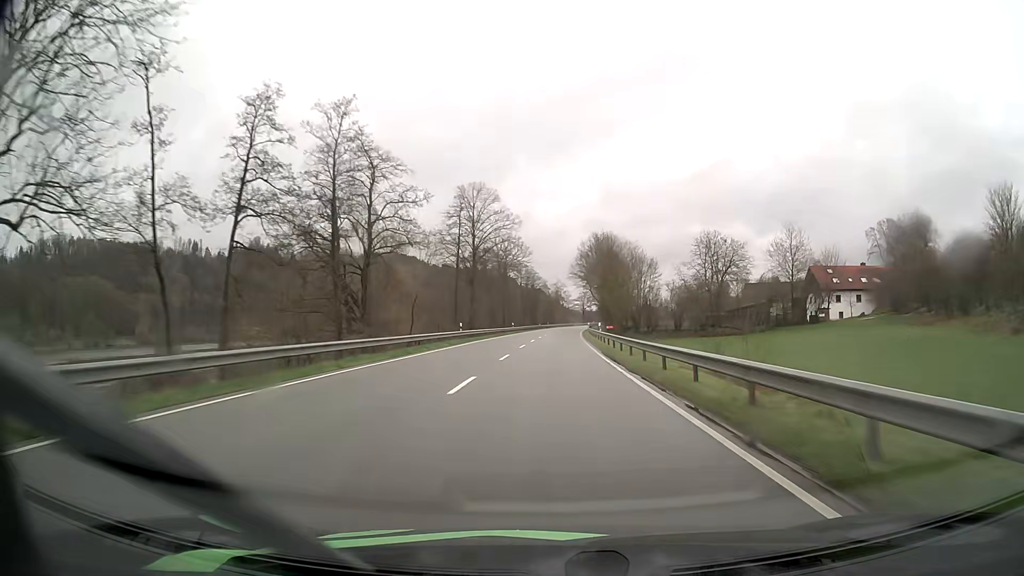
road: primary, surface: asphalt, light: Day
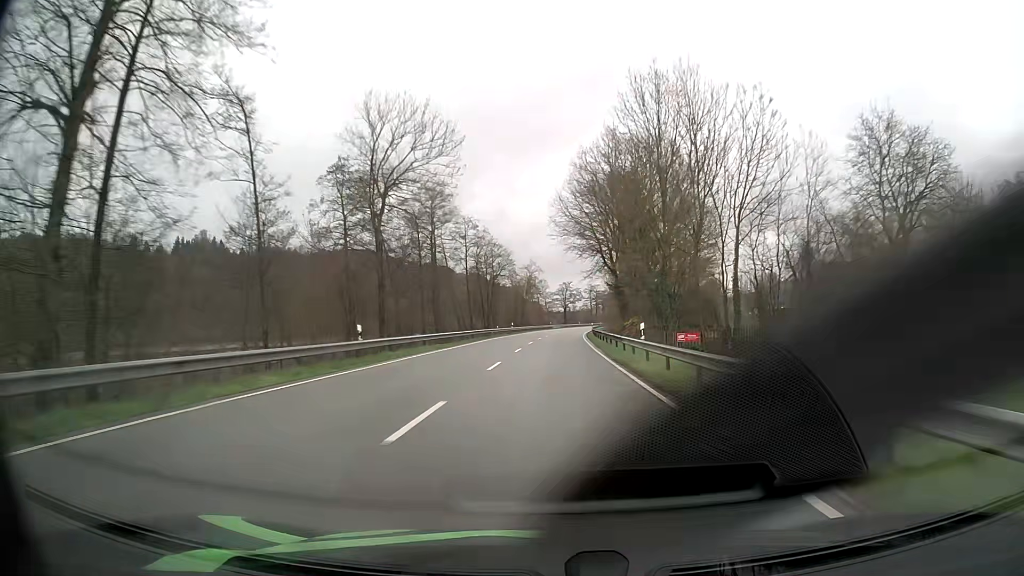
(+1.1, +64.7) m; +2°
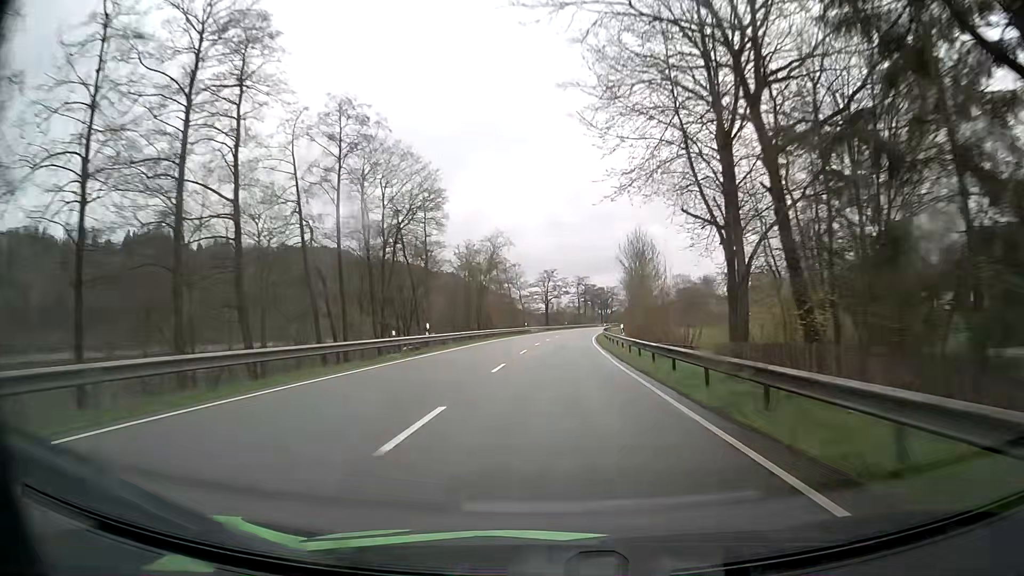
(+0.7, +48.5) m; +2°
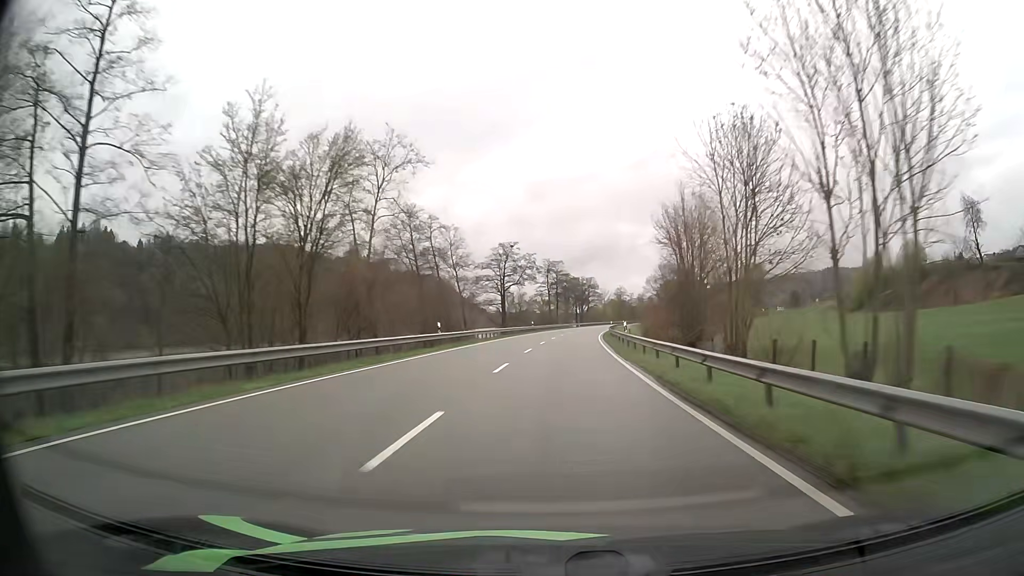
(+1.3, +48.4) m; +3°
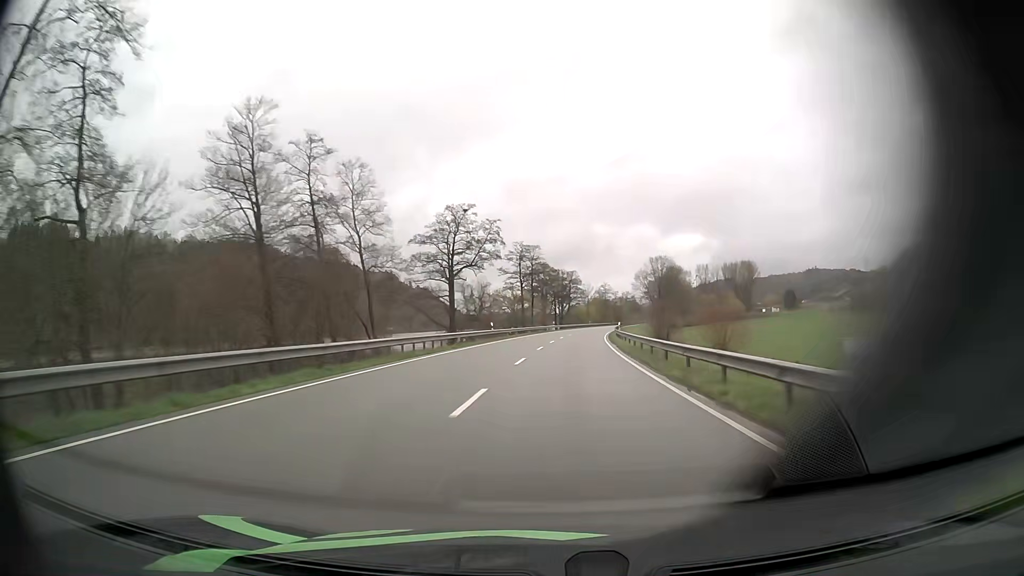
(+0.5, +32.3) m; +2°
(0, +10) (0, +20) (+1, +30) (+1, +40) (+2, +50) (+3, +60) (+4, +70) (+5, +80) (+6, +90) (+7, +100) m
